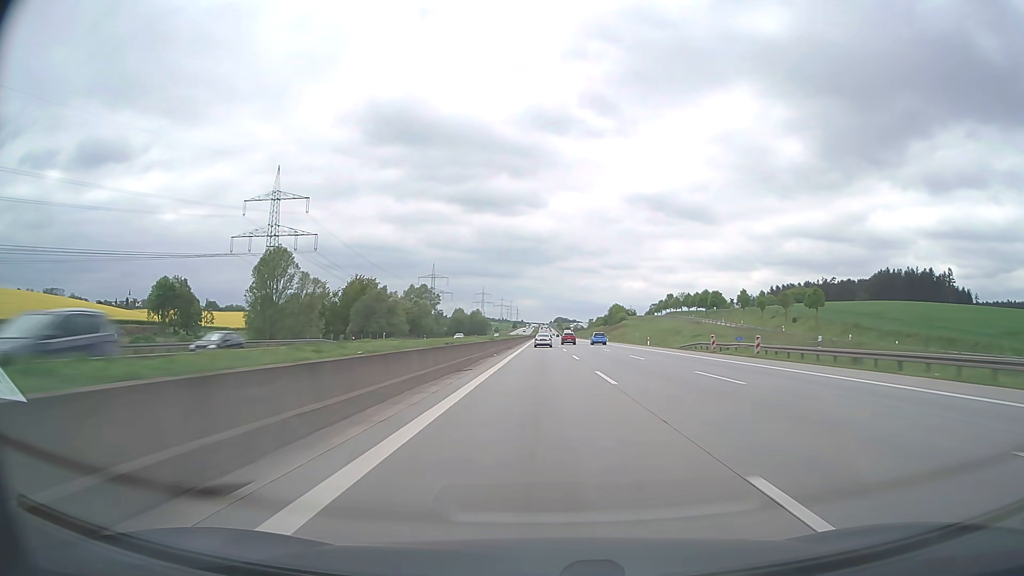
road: motorway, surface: asphalt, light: Day
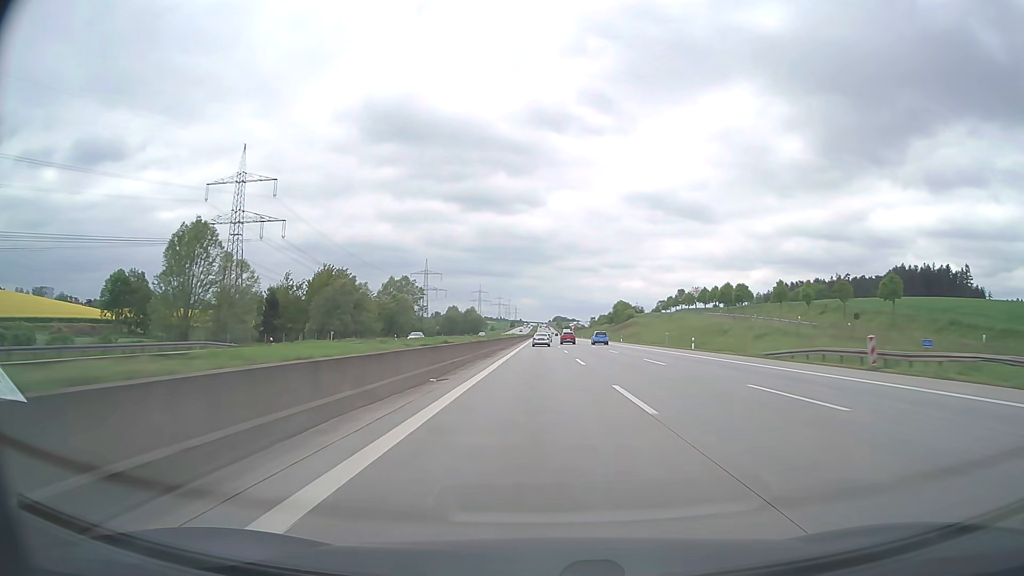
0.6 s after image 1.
(0.0, +25.0) m; 0°
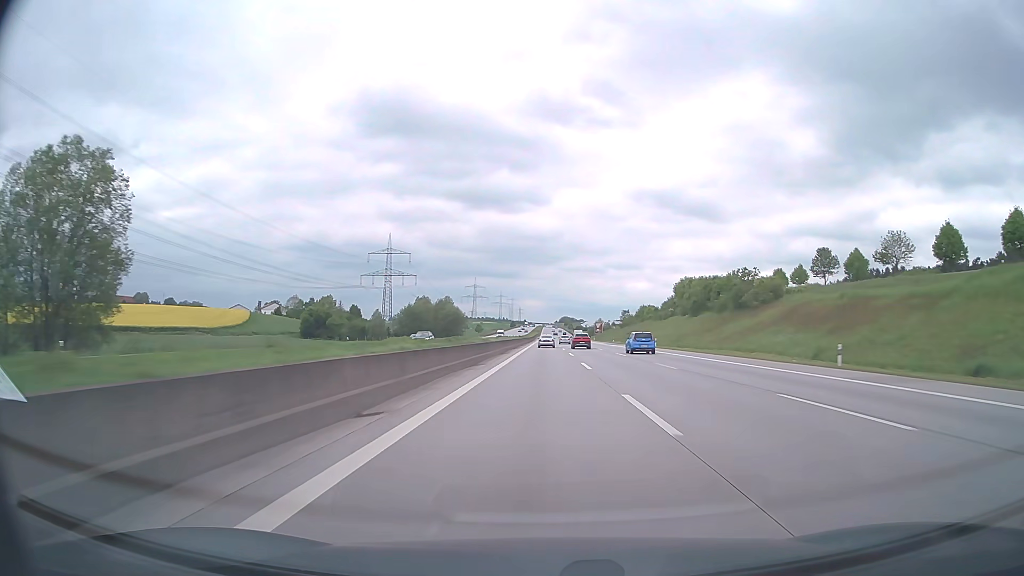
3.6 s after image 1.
(-0.3, +129.1) m; 0°
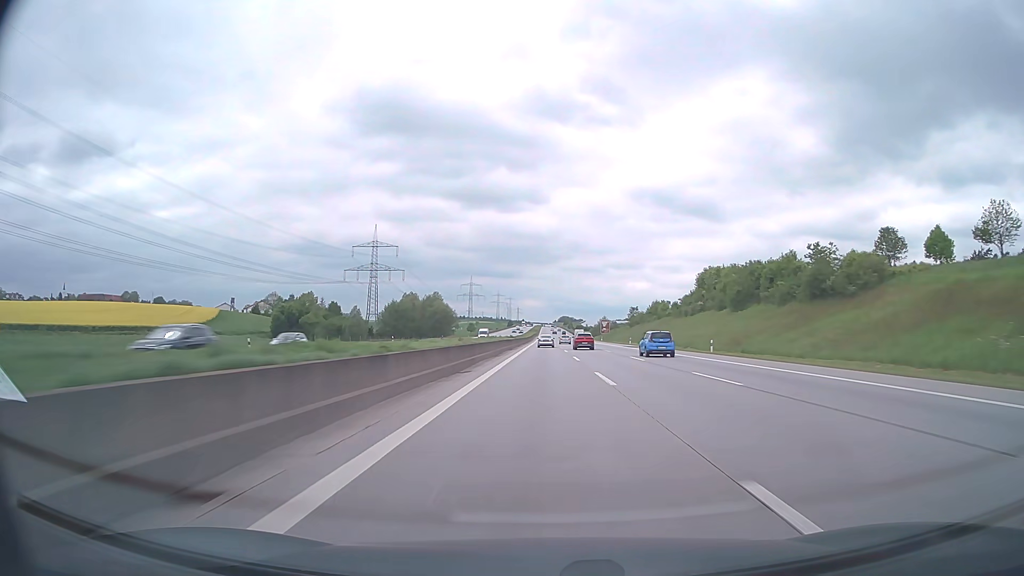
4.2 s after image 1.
(0.0, +26.8) m; 0°
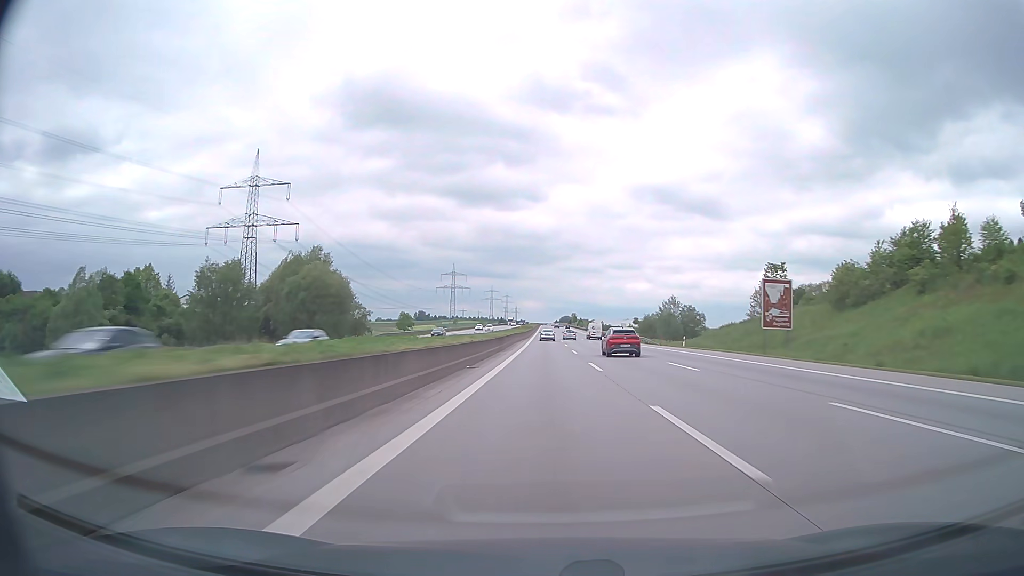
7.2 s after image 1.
(+0.1, +138.5) m; 0°
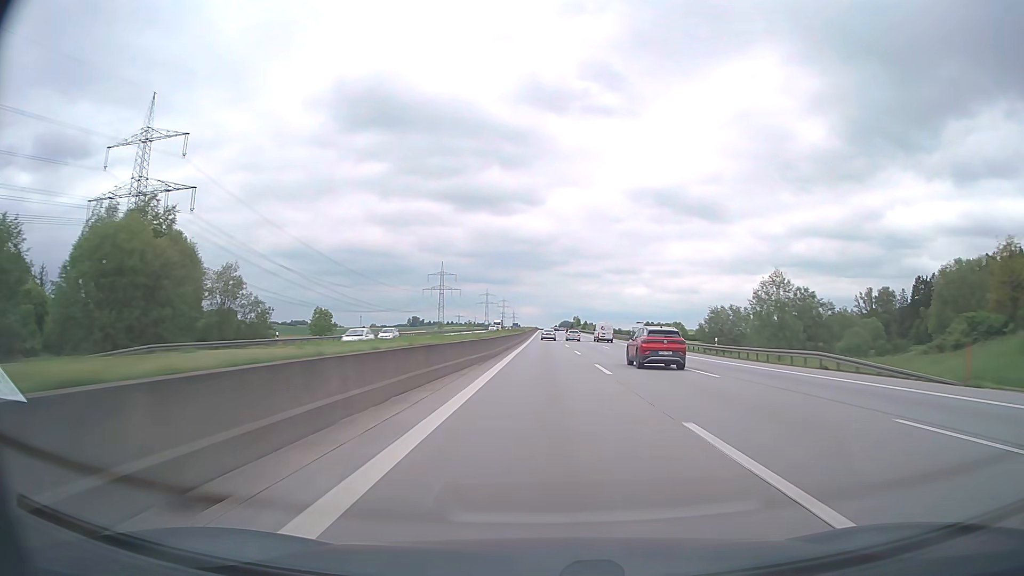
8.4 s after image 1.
(0.0, +56.8) m; 0°
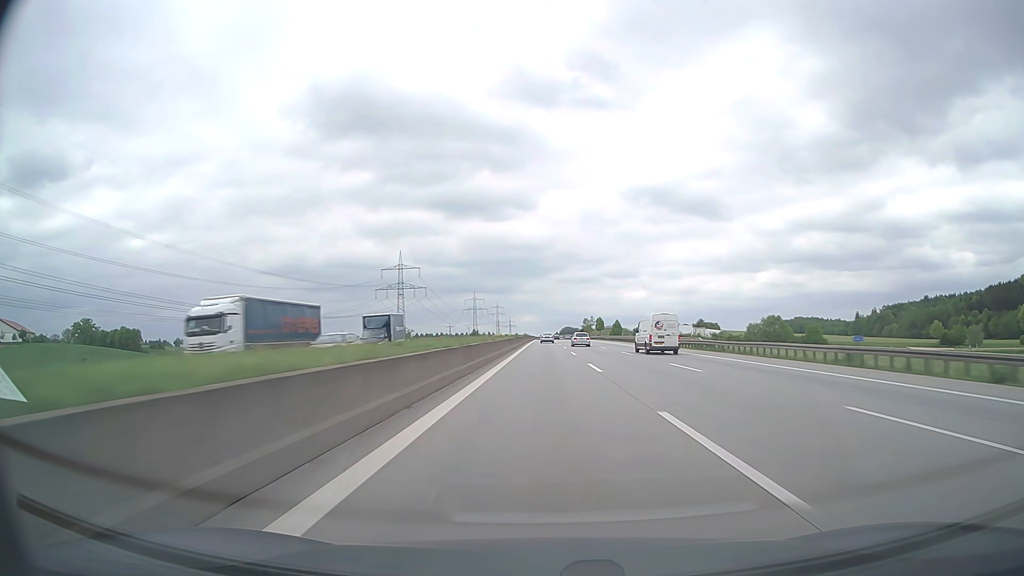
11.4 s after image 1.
(0.0, +142.4) m; 0°
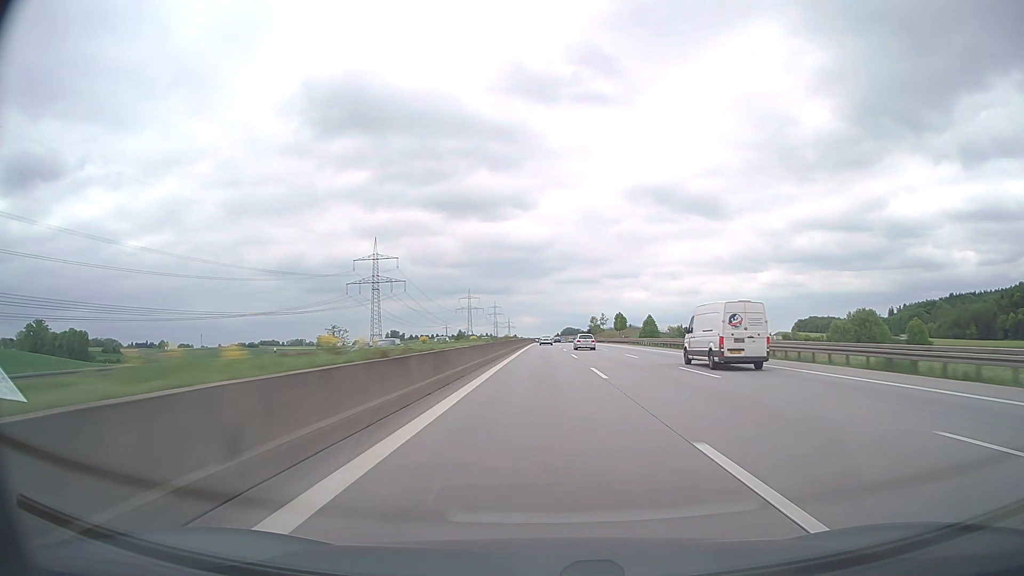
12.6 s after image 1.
(0.0, +57.0) m; 0°
(0, +10) (0, +20) (0, +30) (0, +40) (0, +50) (0, +60) (0, +70) (0, +80) (0, +90) (0, +100) m
